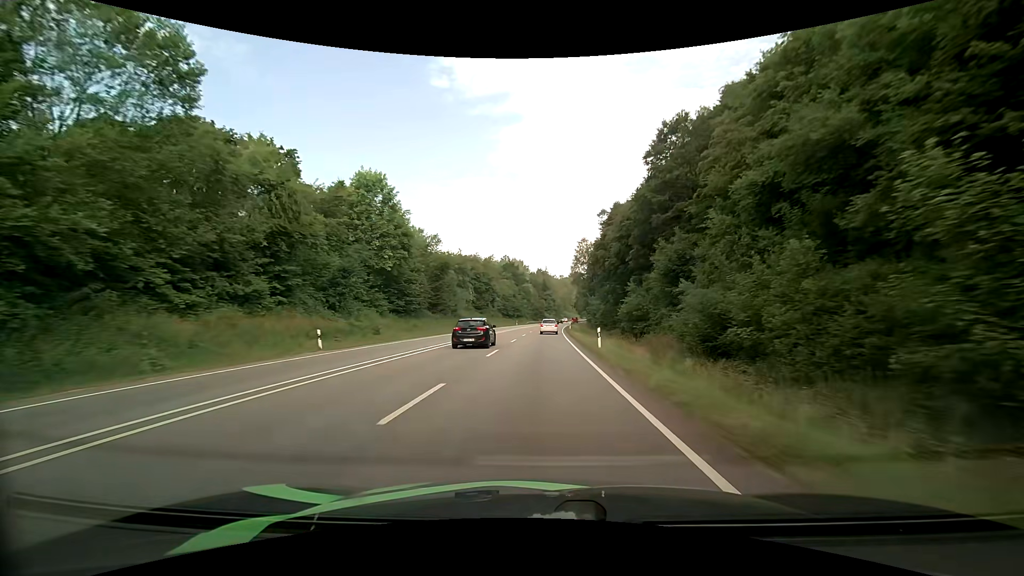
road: primary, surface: asphalt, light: Day
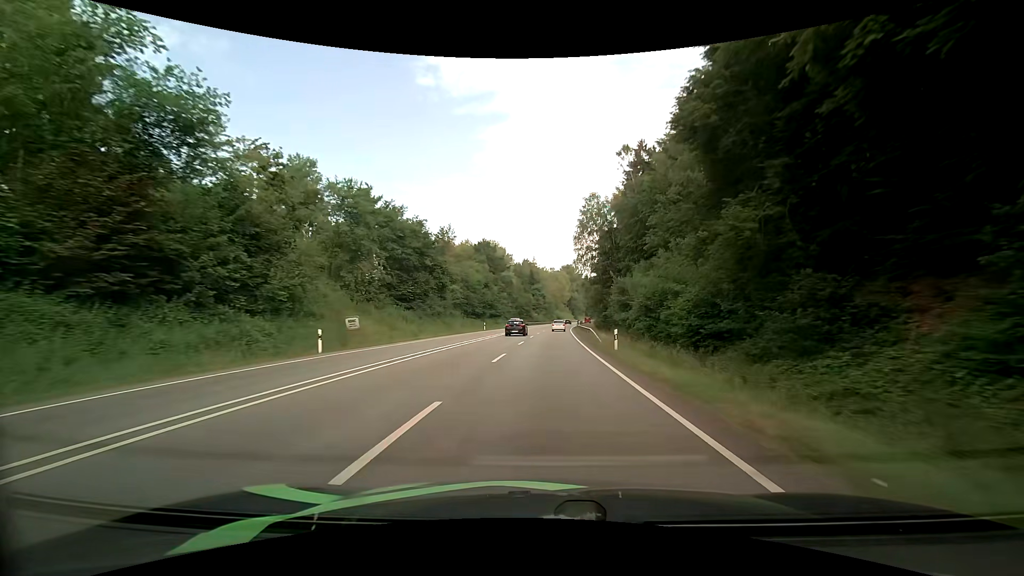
(+0.8, +51.2) m; +2°
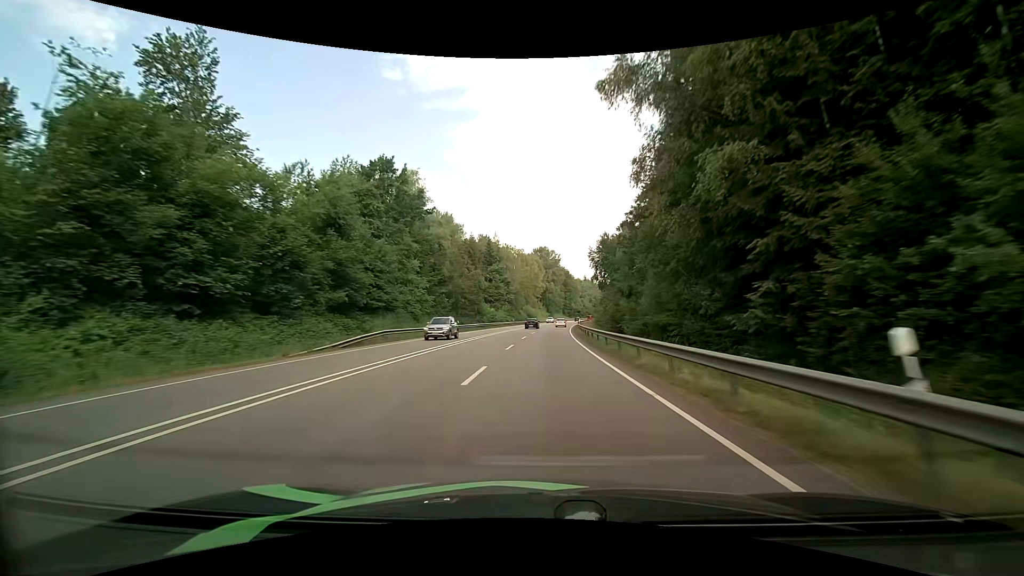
(+2.0, +66.9) m; +3°
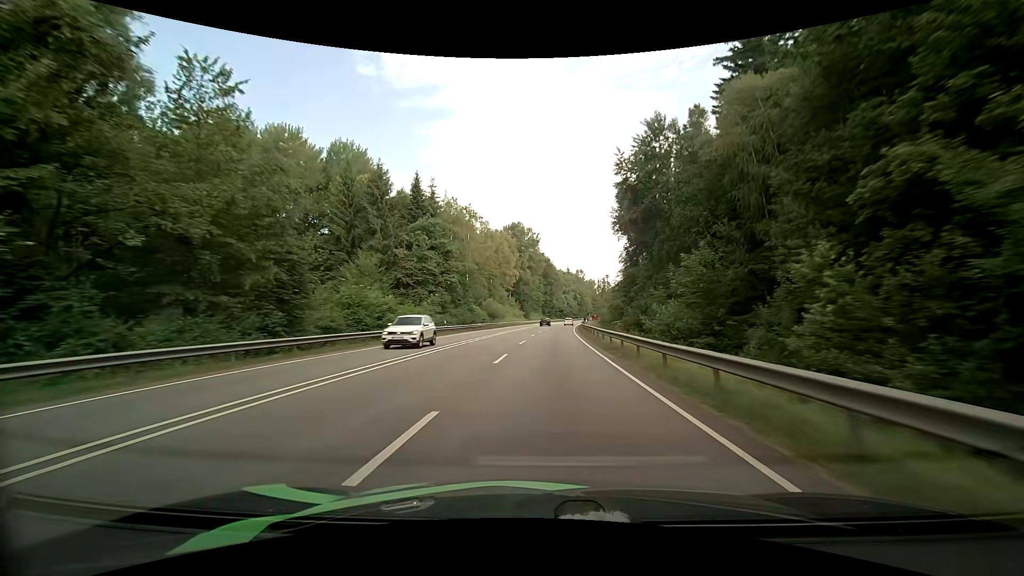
(+1.2, +55.9) m; +3°
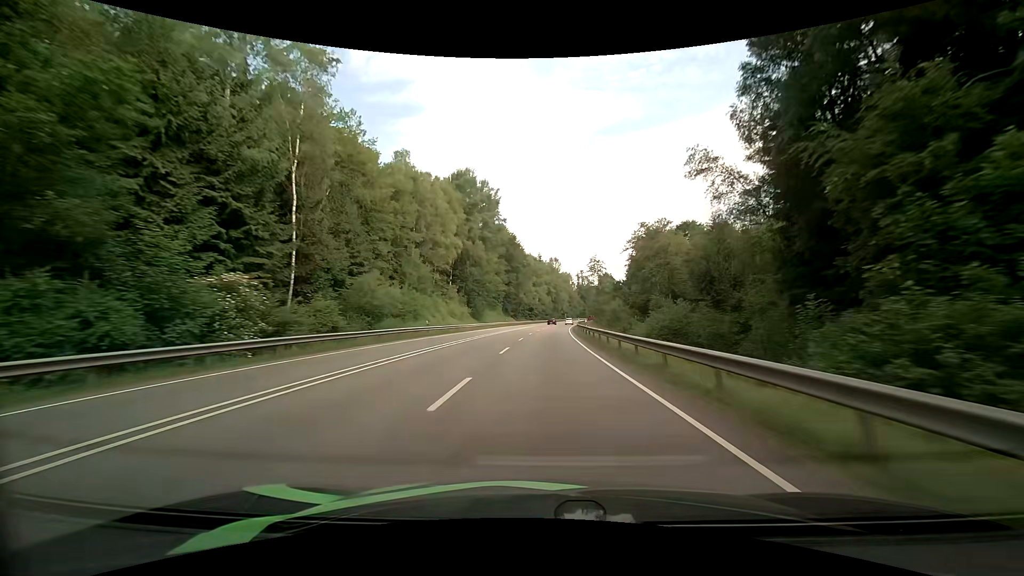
(+1.9, +56.7) m; +4°
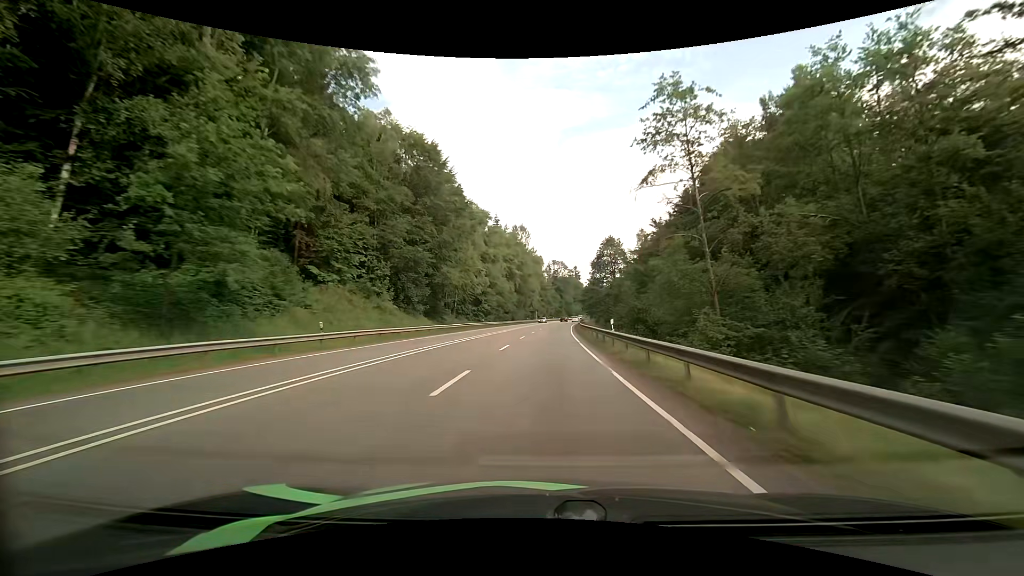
(+2.7, +71.6) m; +4°
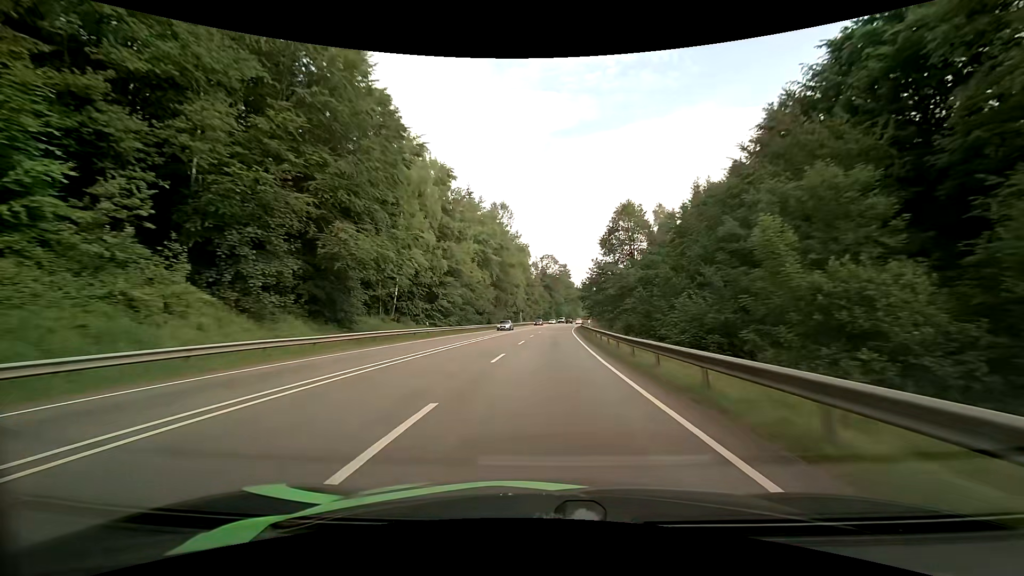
(+0.3, +29.0) m; +1°
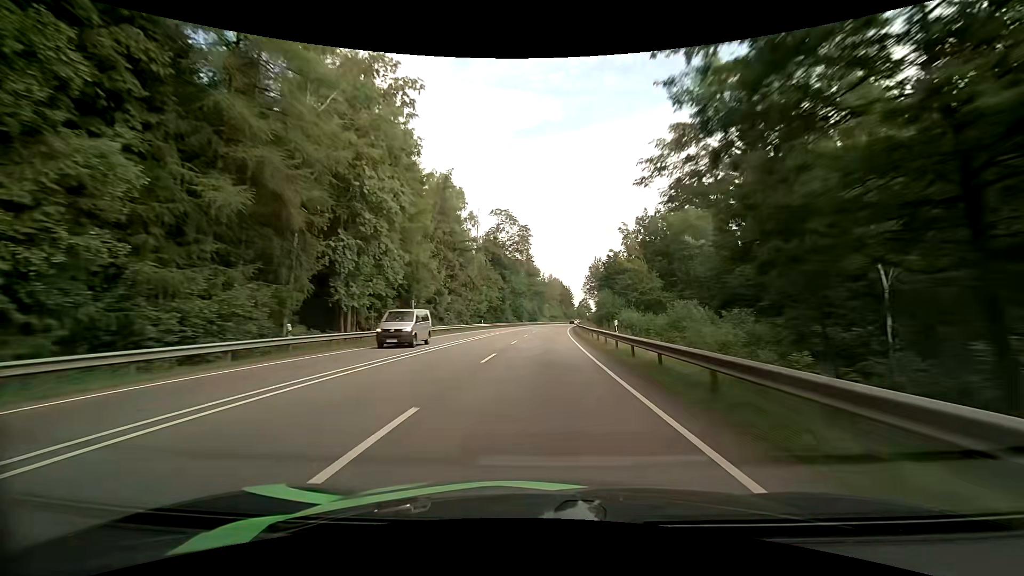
(+3.1, +73.4) m; +5°
(0, +10) (0, +20) (0, +30) (+1, +40) (+1, +50) (+2, +60) (+2, +70) (+3, +80) (+4, +90) (+4, +100) m
